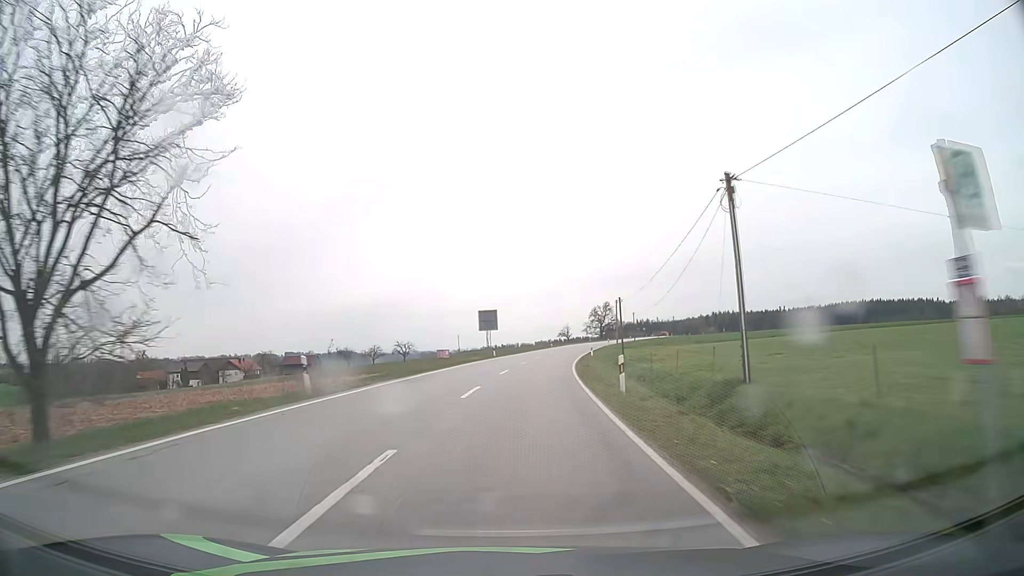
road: secondary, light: Day
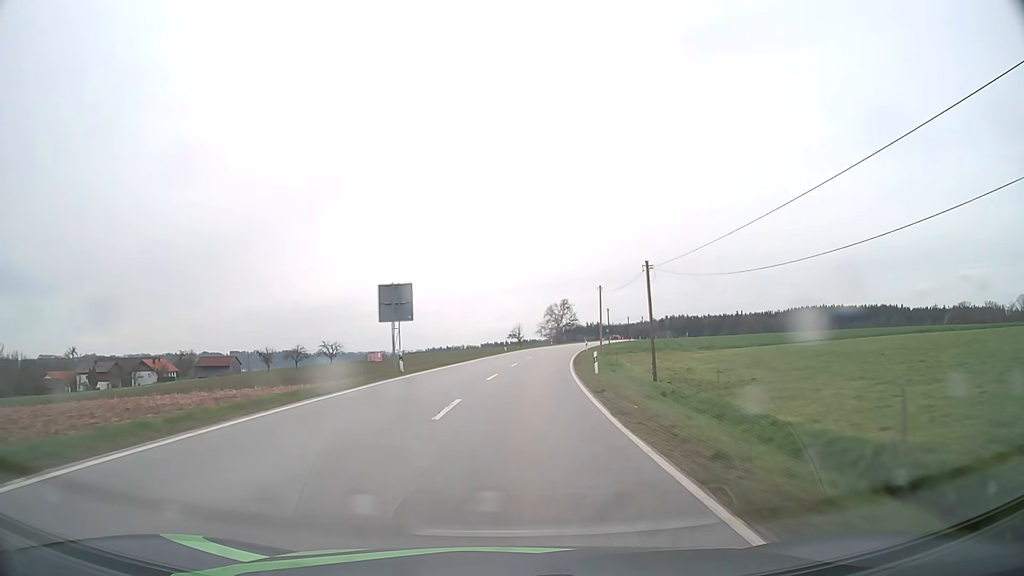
(+1.3, +28.3) m; +5°
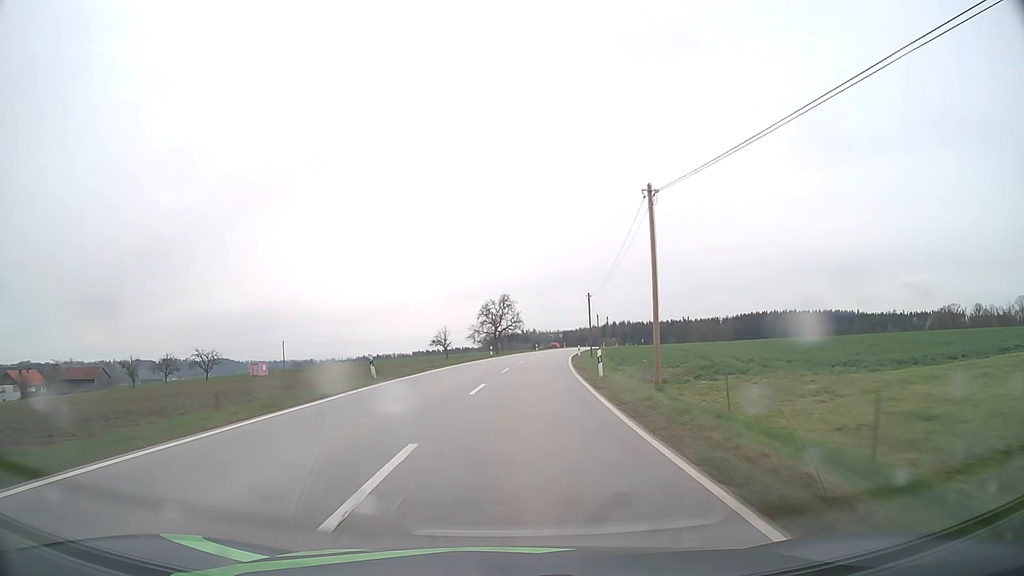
(+2.2, +42.7) m; +5°
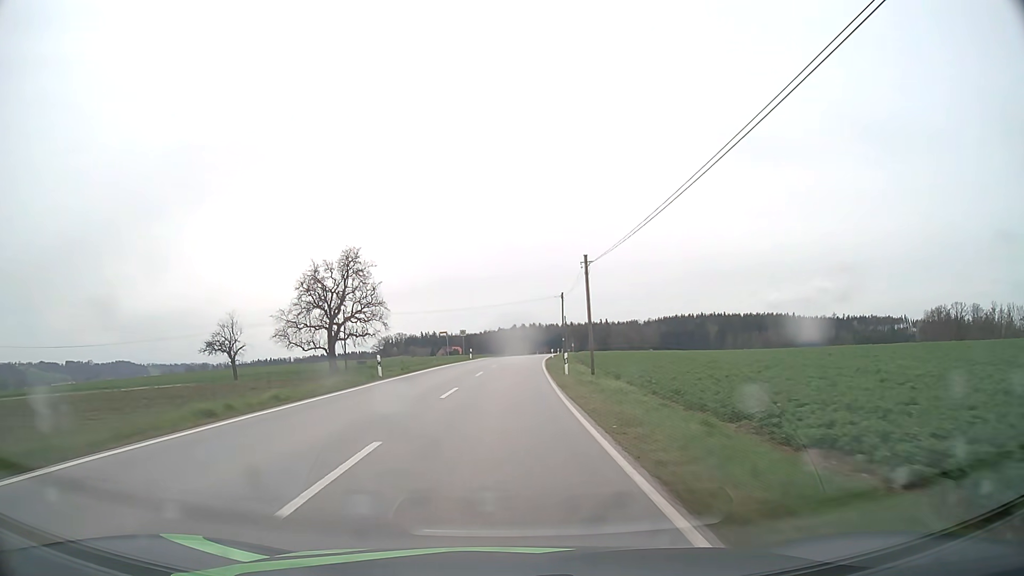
(+6.1, +71.4) m; +8°
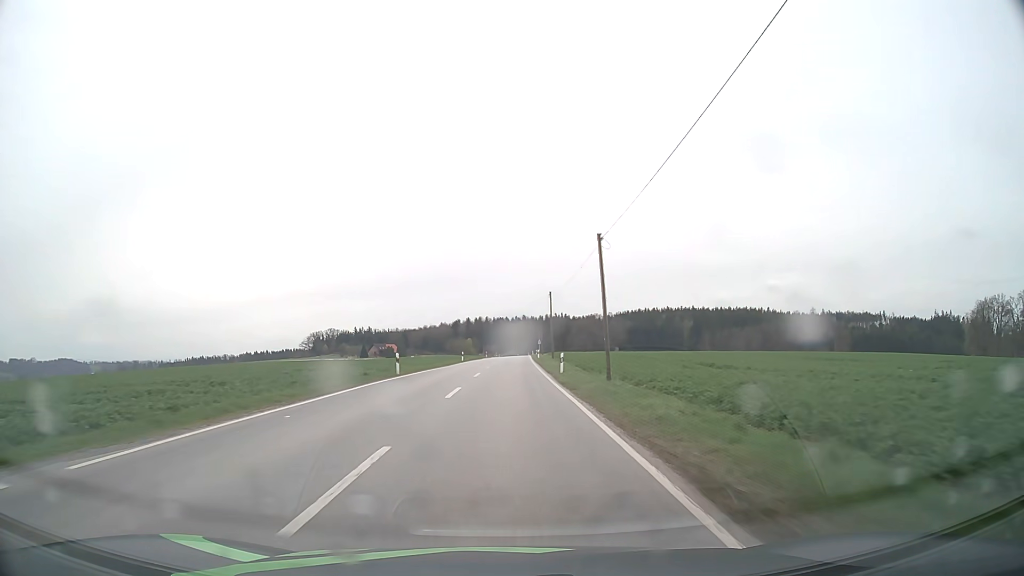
(+2.9, +72.2) m; +5°
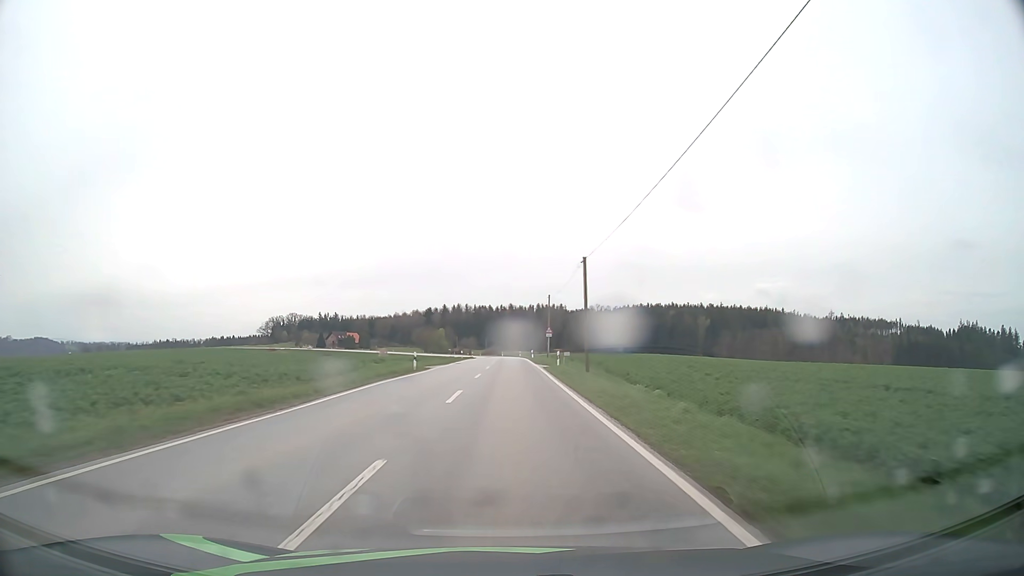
(+1.1, +73.2) m; +1°
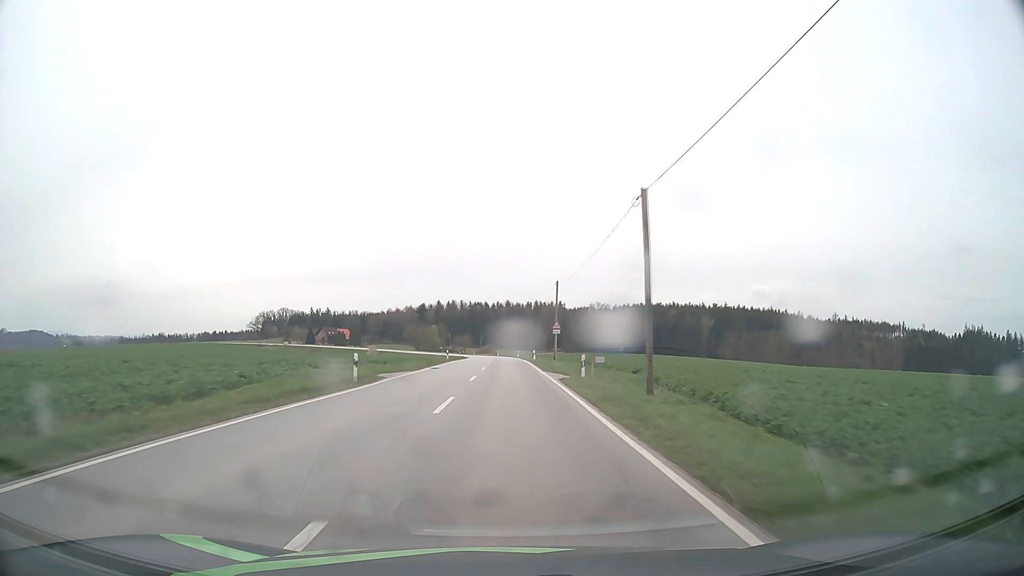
(0.0, +14.7) m; 0°
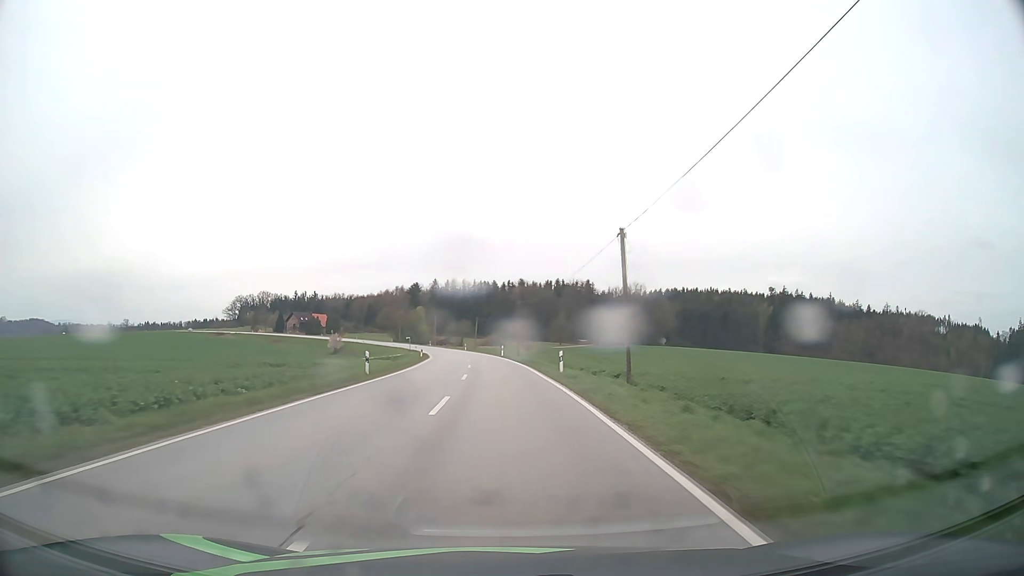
(+0.1, +72.4) m; -1°
(0, +10) (0, +20) (0, +30) (-1, +40) (-1, +50) (-2, +60) (-3, +70) (-4, +80) (-6, +90) (-7, +100) m
